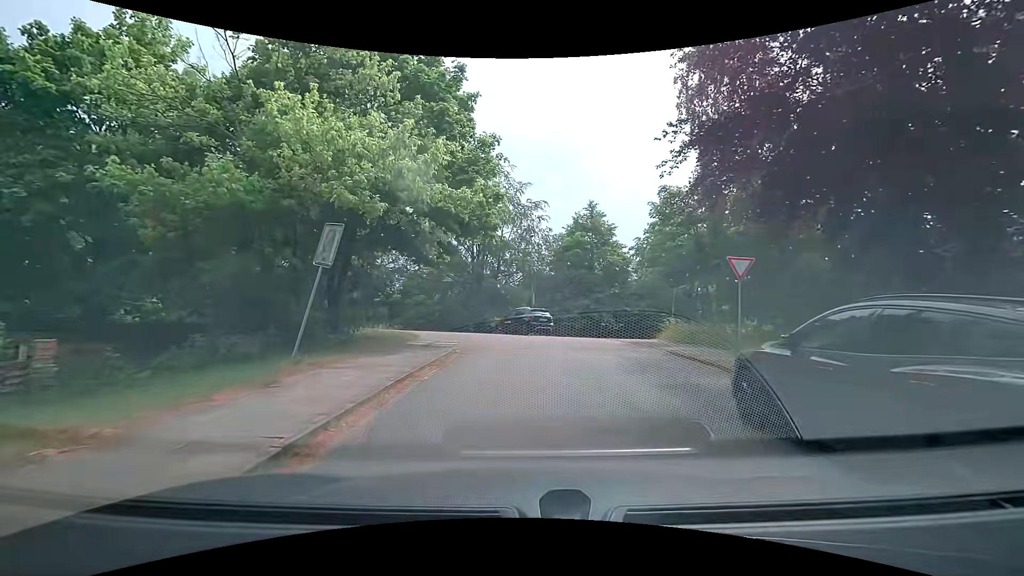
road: residential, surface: asphalt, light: Day
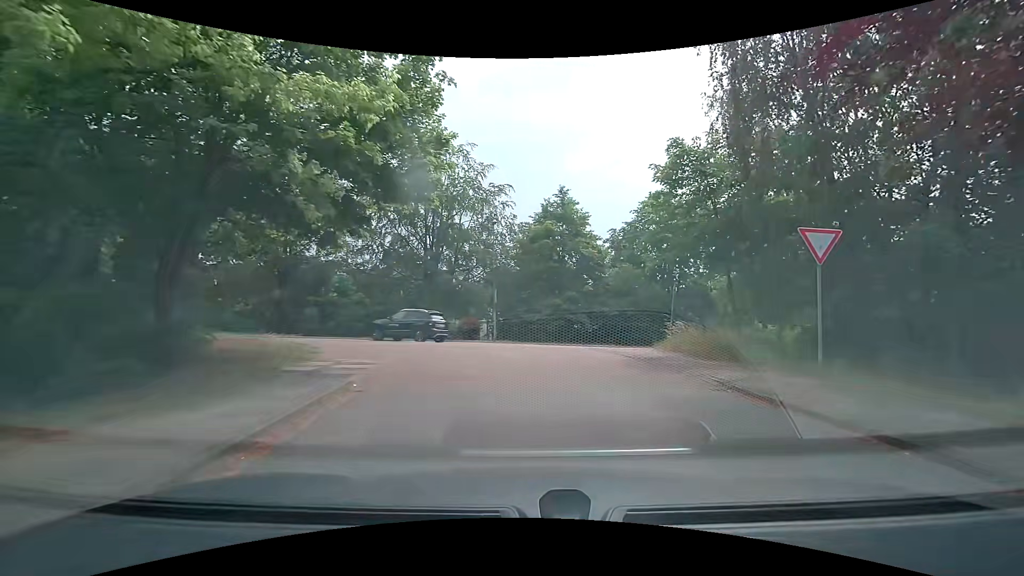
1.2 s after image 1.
(0.0, +6.4) m; +3°
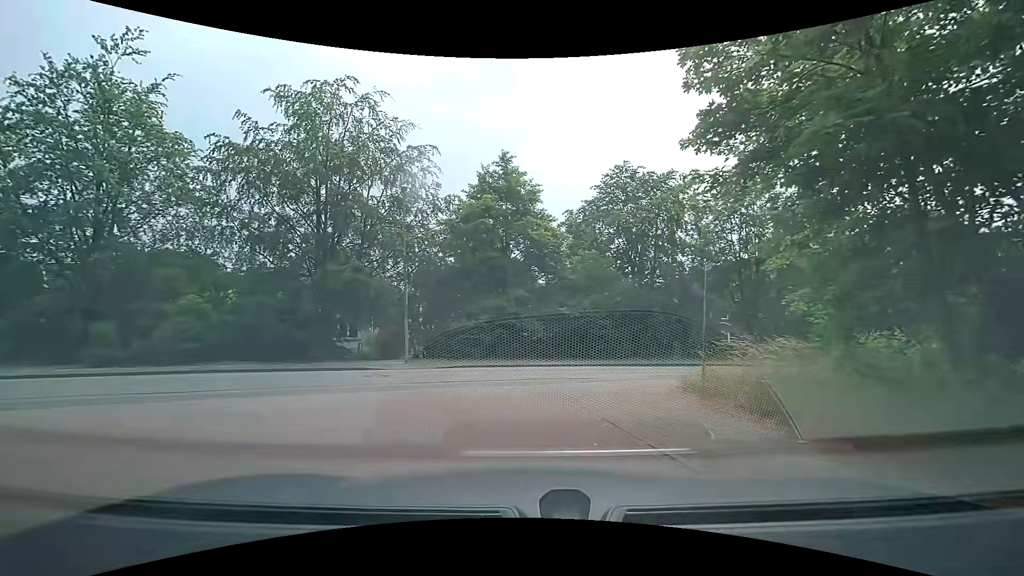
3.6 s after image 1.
(+0.9, +10.4) m; +6°
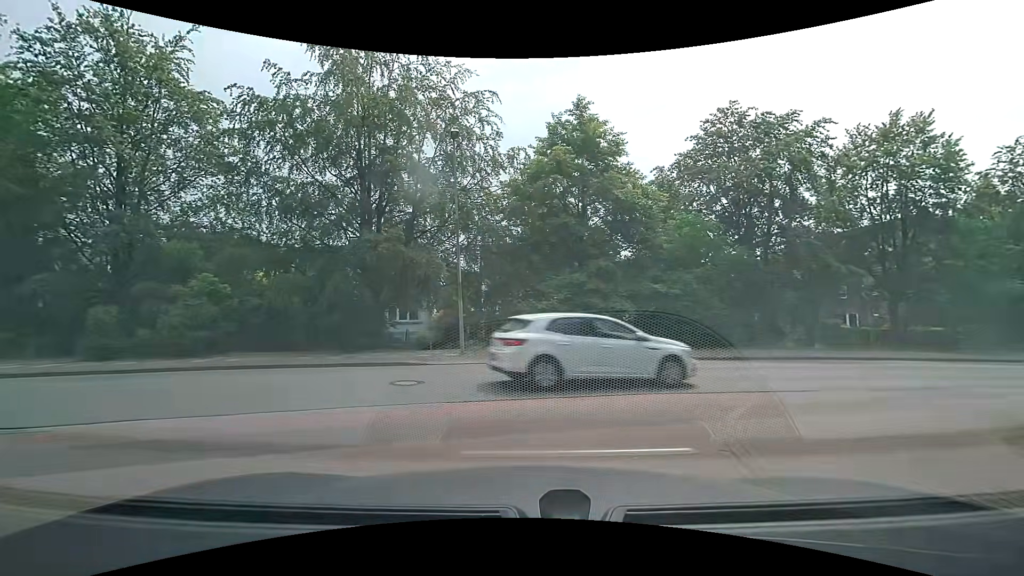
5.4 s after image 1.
(-0.4, +5.1) m; -7°
